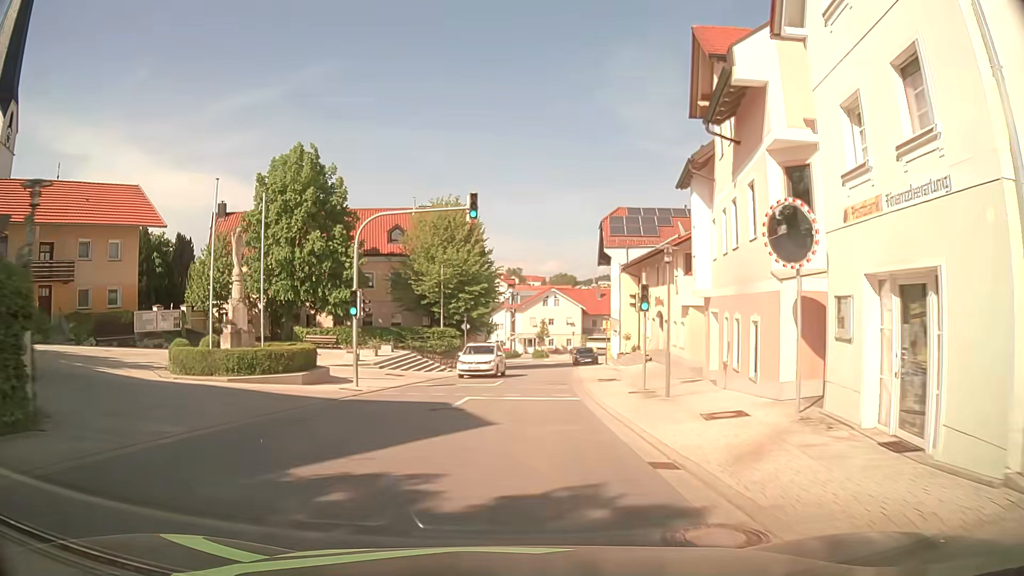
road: tertiary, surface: asphalt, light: Day
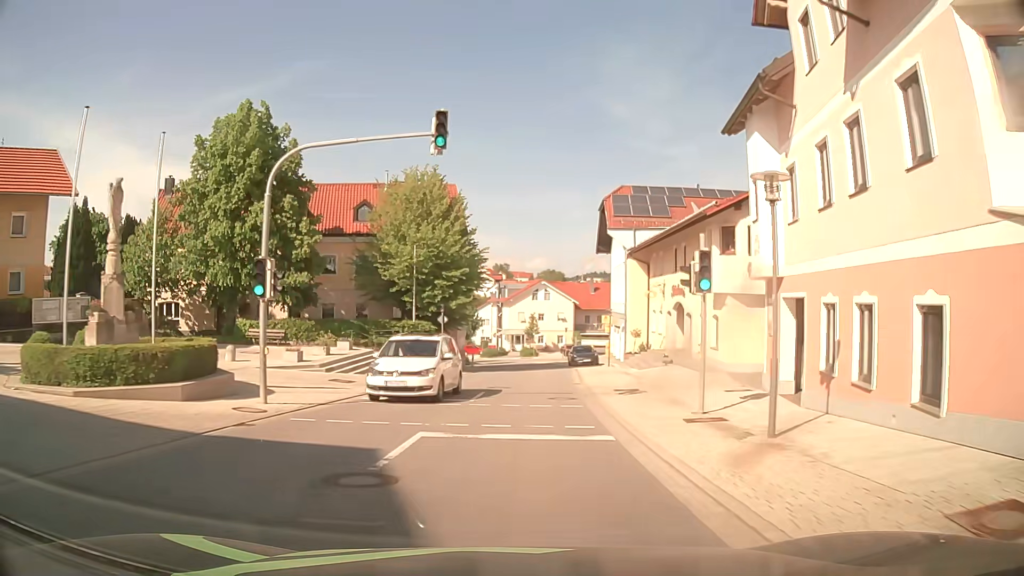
(0.0, +7.6) m; +1°
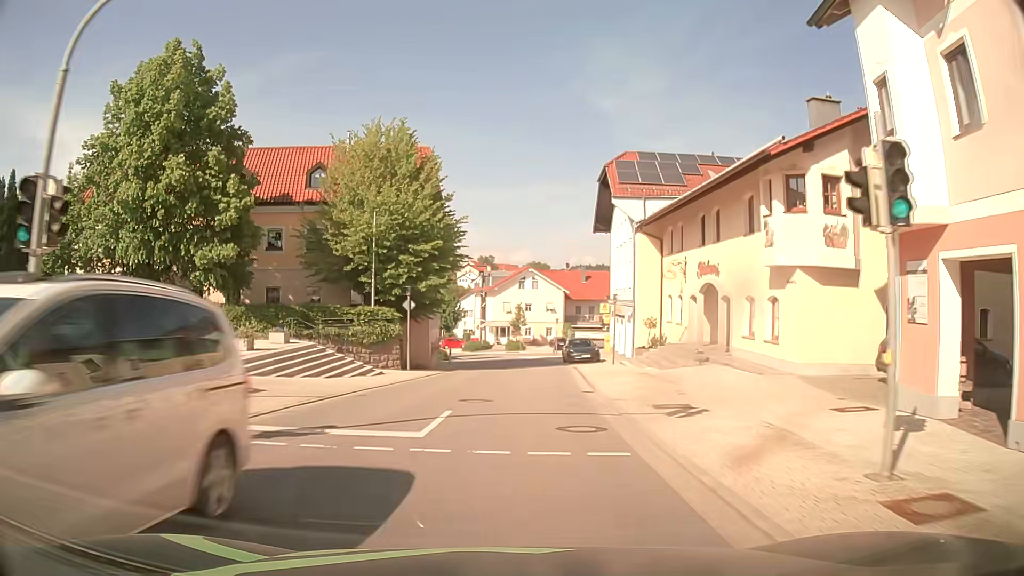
(+0.1, +7.6) m; +1°
(0, +10) (+1, +20) (+1, +30) (+1, +40) (+2, +50) (+1, +60) (-2, +70) (-5, +79) (-9, +88) (-13, +97) m
